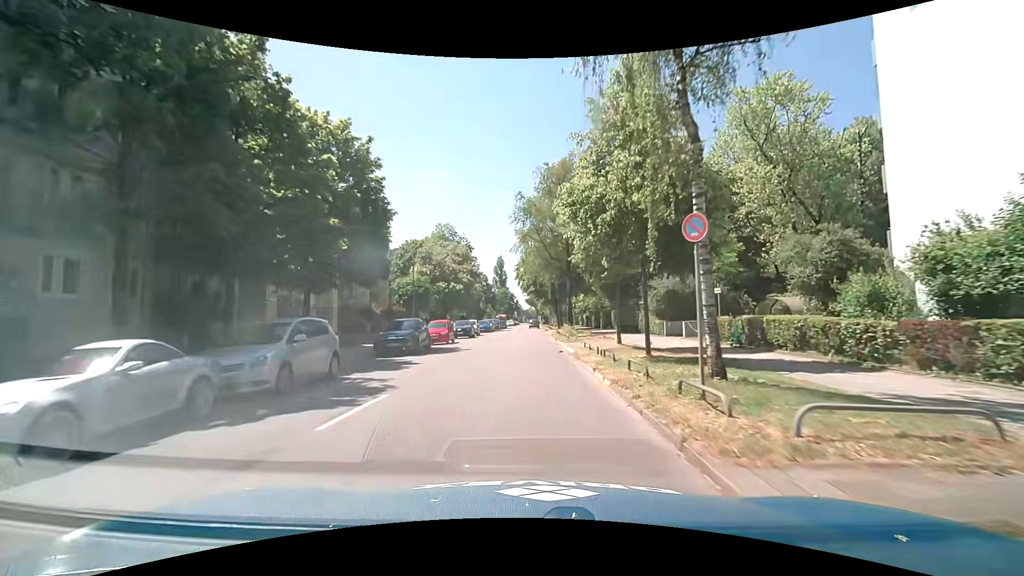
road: tertiary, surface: asphalt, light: Day
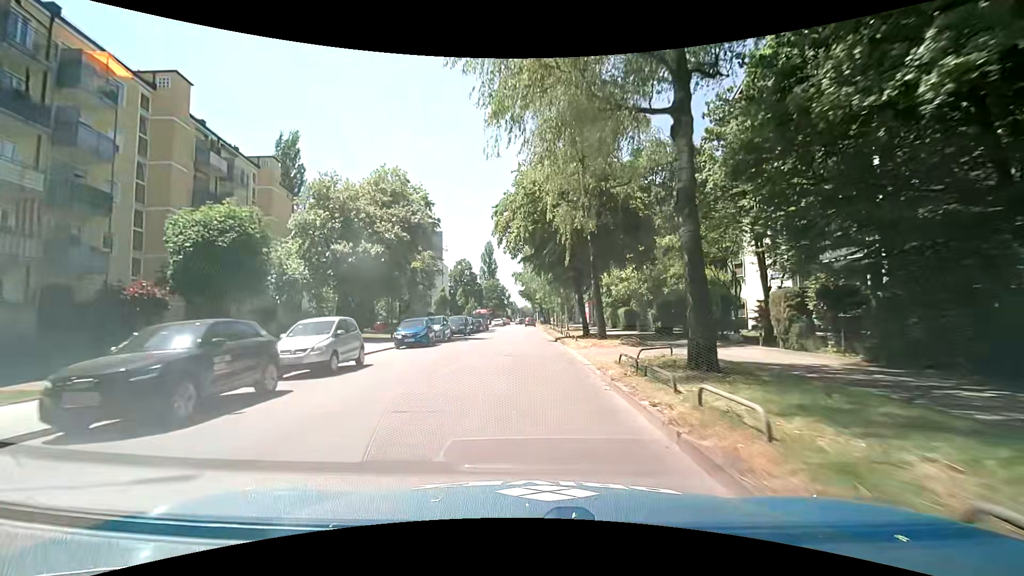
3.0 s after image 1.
(-0.1, +34.4) m; 0°
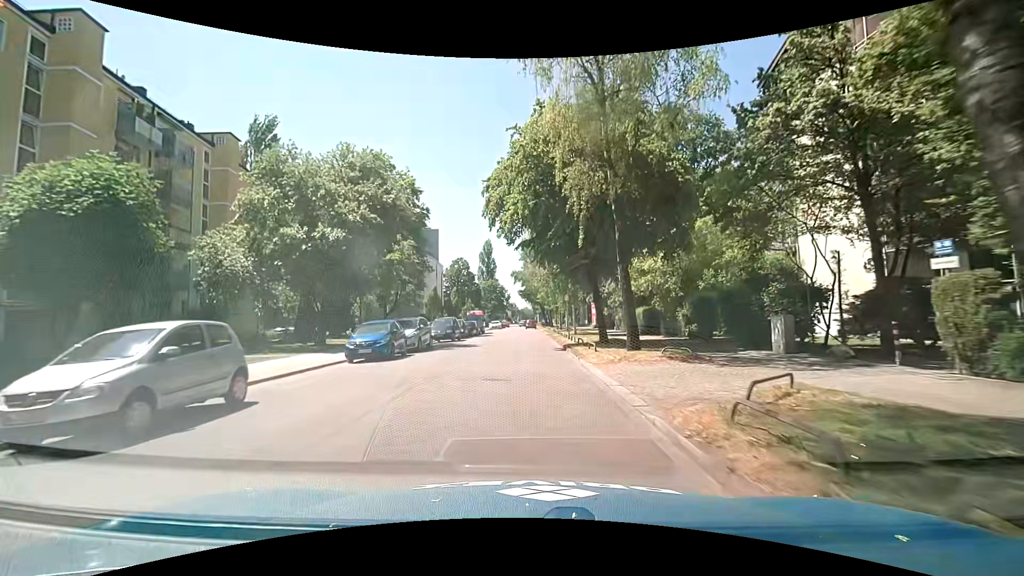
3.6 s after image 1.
(0.0, +6.7) m; -1°
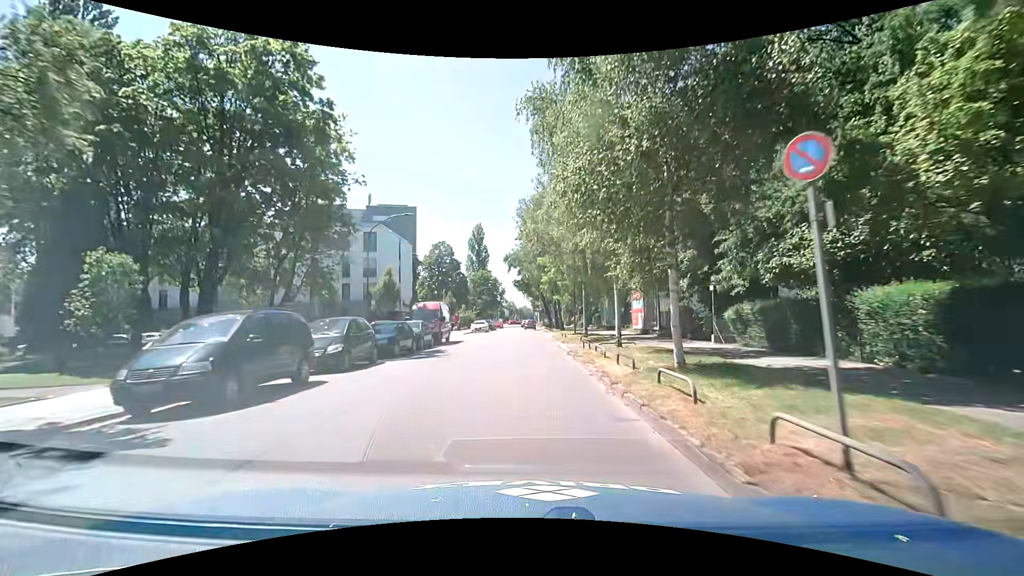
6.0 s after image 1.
(+0.5, +25.6) m; 0°
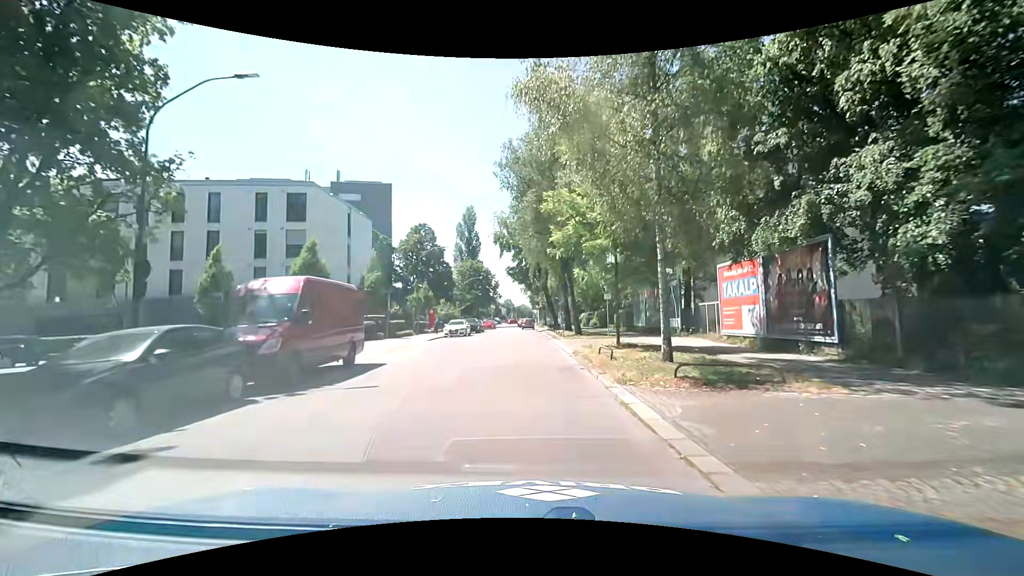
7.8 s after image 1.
(+0.3, +18.0) m; +1°
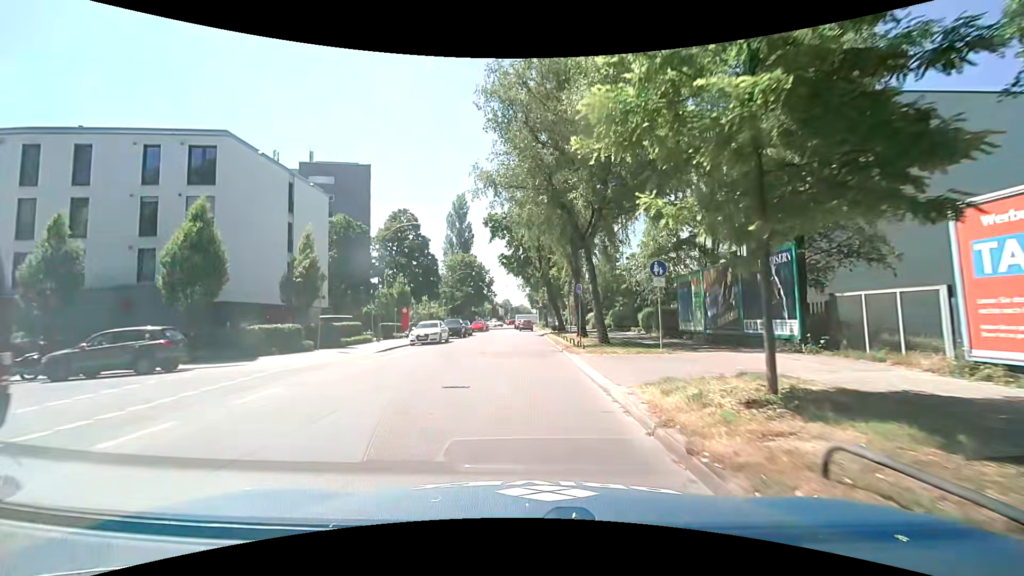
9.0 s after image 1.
(+0.1, +11.5) m; 0°
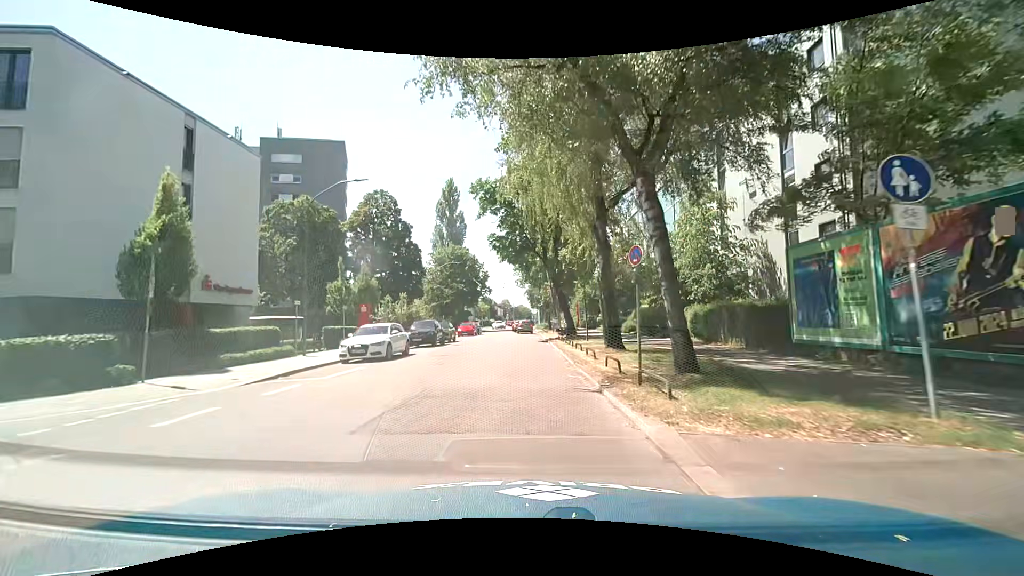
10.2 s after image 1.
(0.0, +11.1) m; +1°
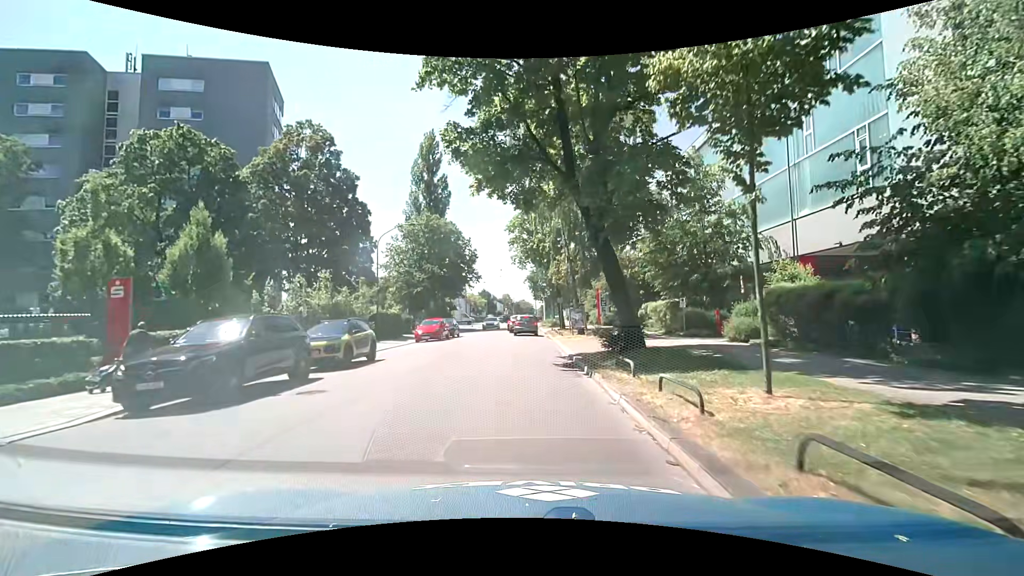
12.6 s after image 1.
(-0.4, +20.4) m; 0°
(0, +10) (0, +20) (0, +30) (-1, +40) (-1, +50) (-1, +60) (-2, +70) (-2, +80) (-1, +90) (0, +100) m
